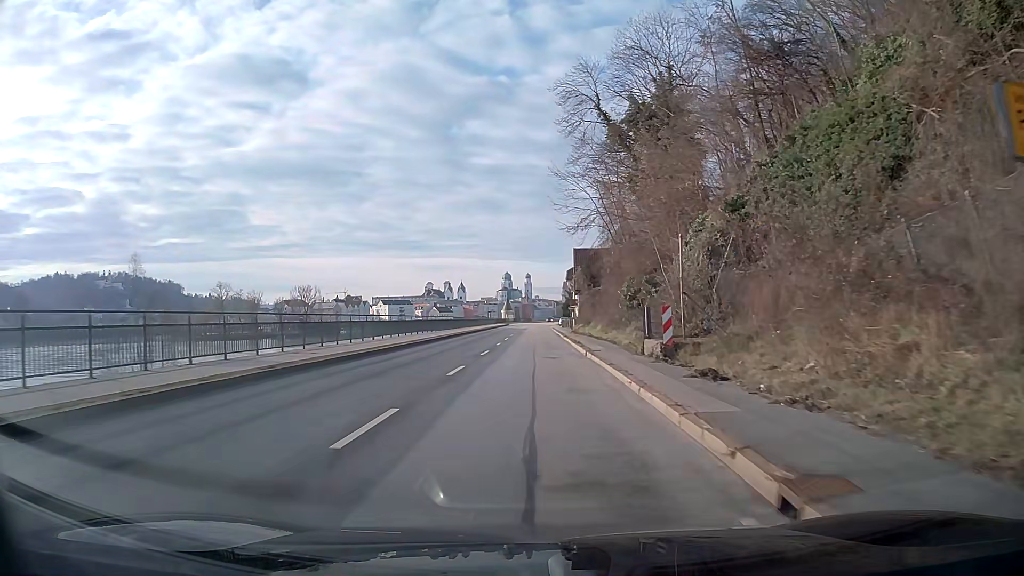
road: primary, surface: asphalt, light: Day
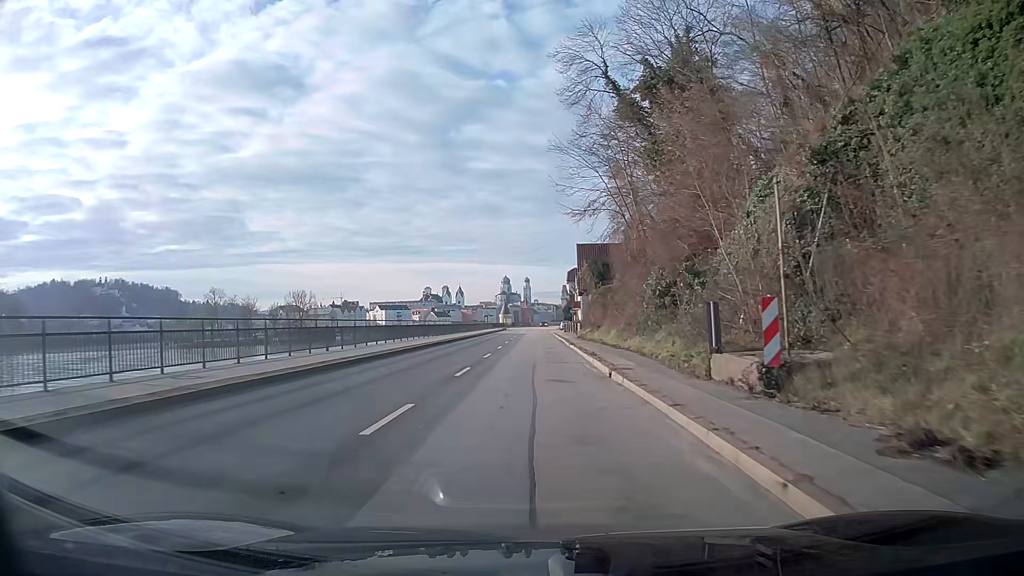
(0.0, +7.9) m; 0°
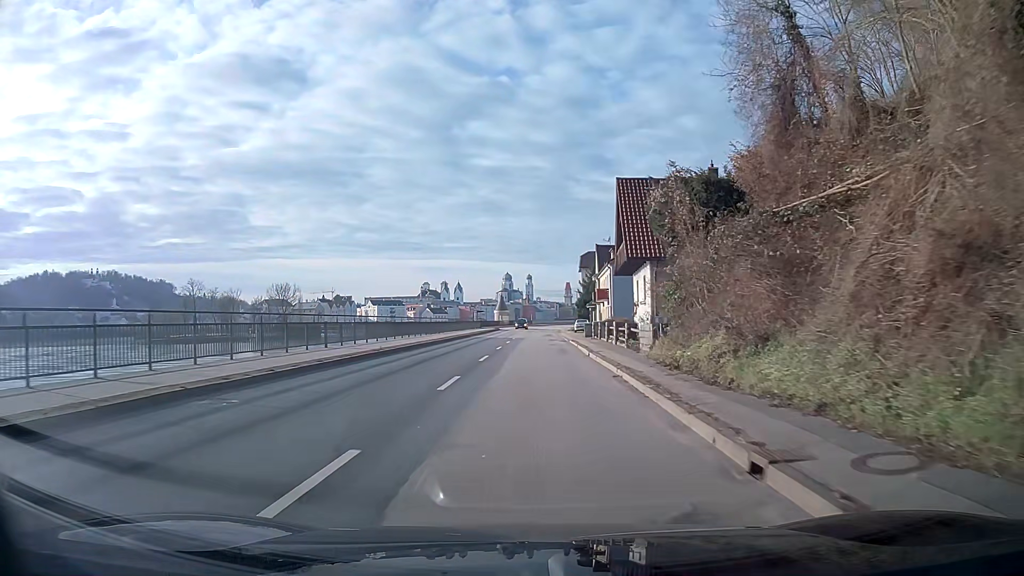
(-0.1, +31.2) m; 0°
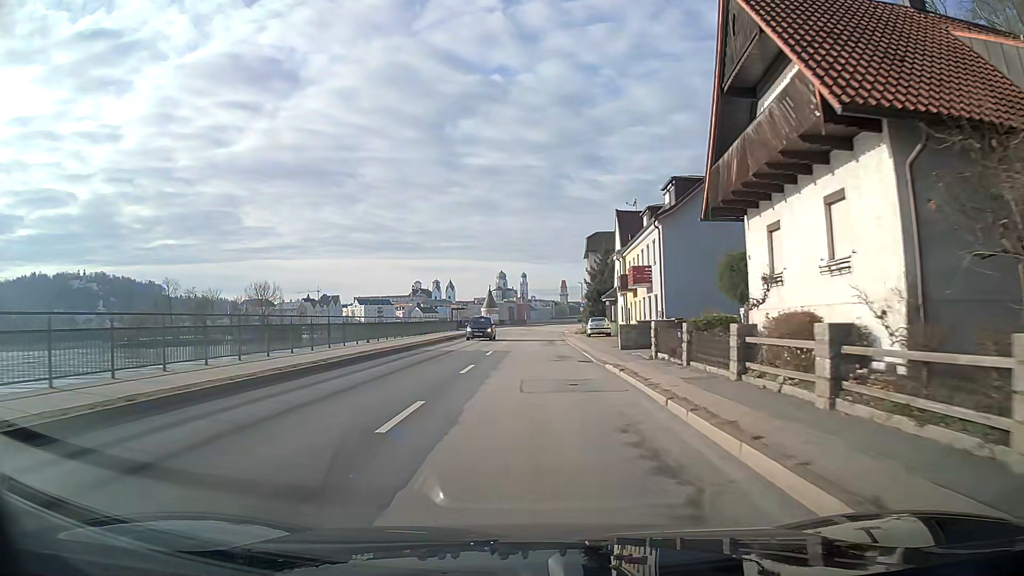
(0.0, +23.0) m; 0°
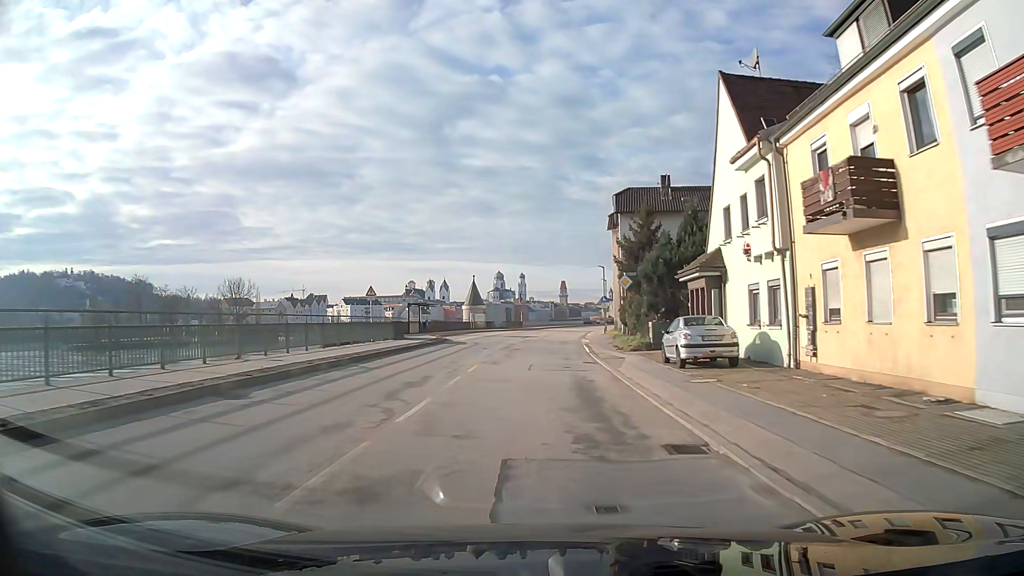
(+0.1, +30.5) m; 0°
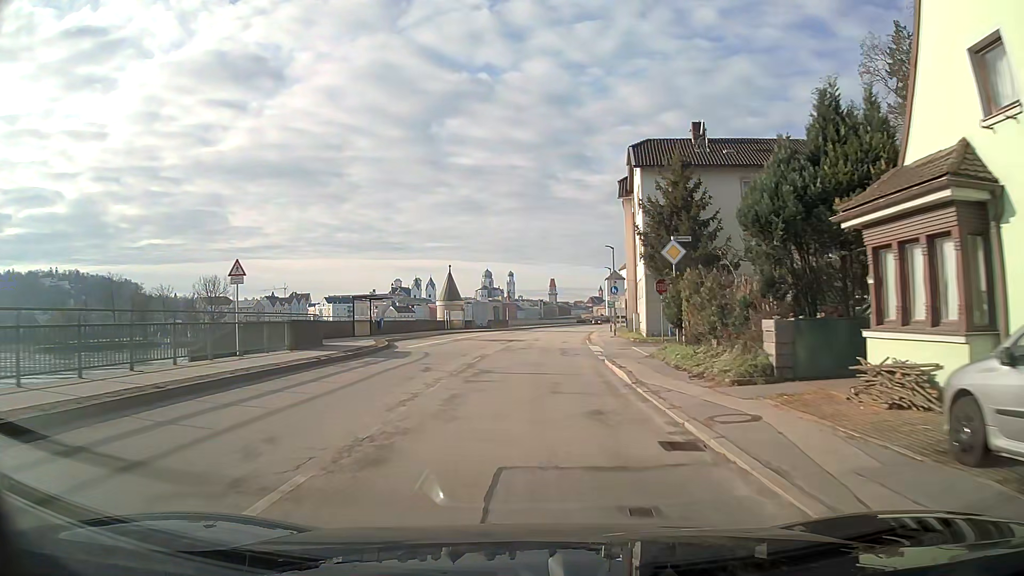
(+0.1, +15.2) m; +1°
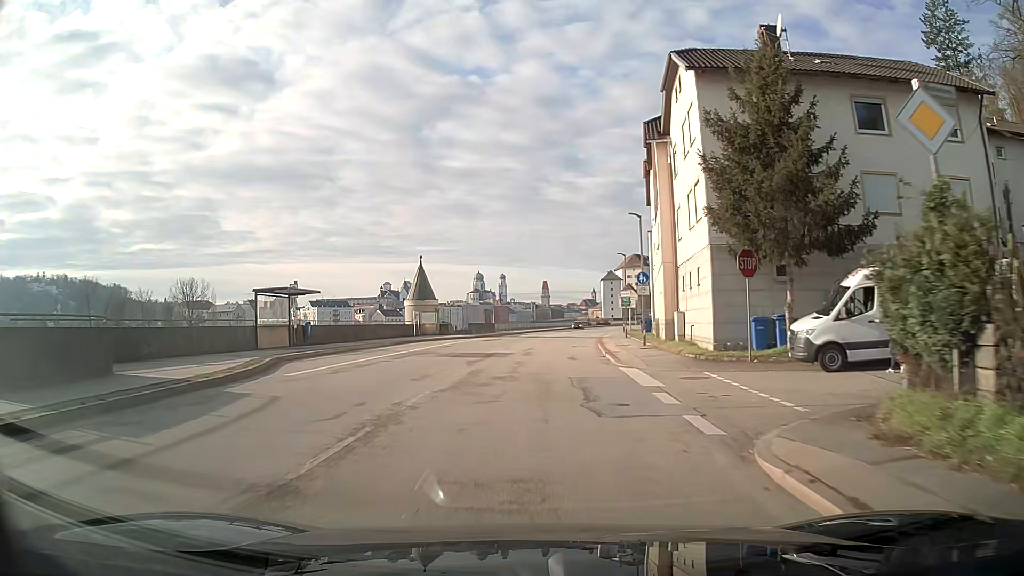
(+0.1, +15.2) m; +1°
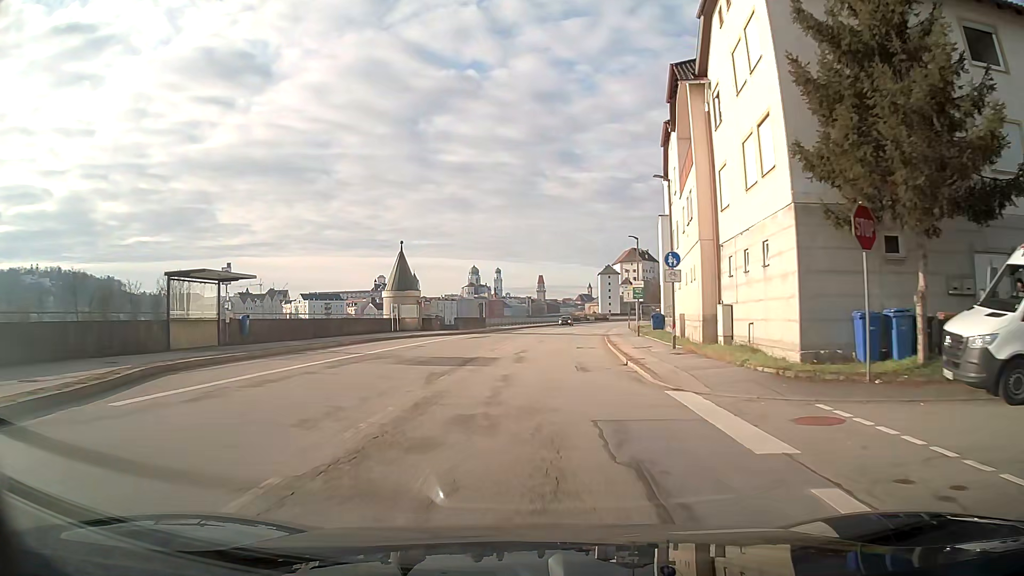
(0.0, +7.6) m; +1°
(0, +10) (+1, +20) (+1, +30) (+2, +40) (+3, +50) (+5, +60) (+6, +70) (+8, +80) (+9, +89) (+11, +99) m
